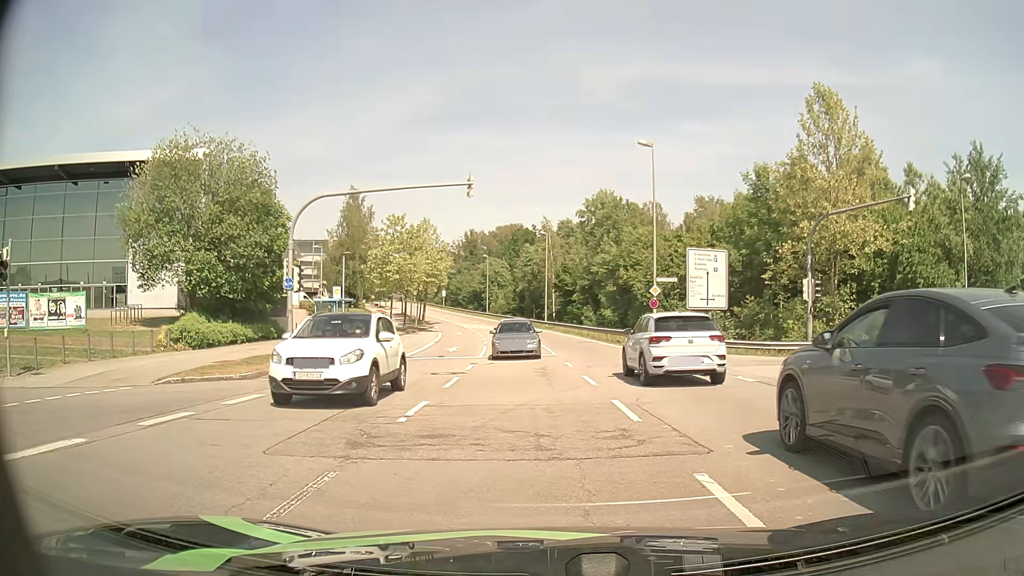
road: secondary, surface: asphalt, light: Day
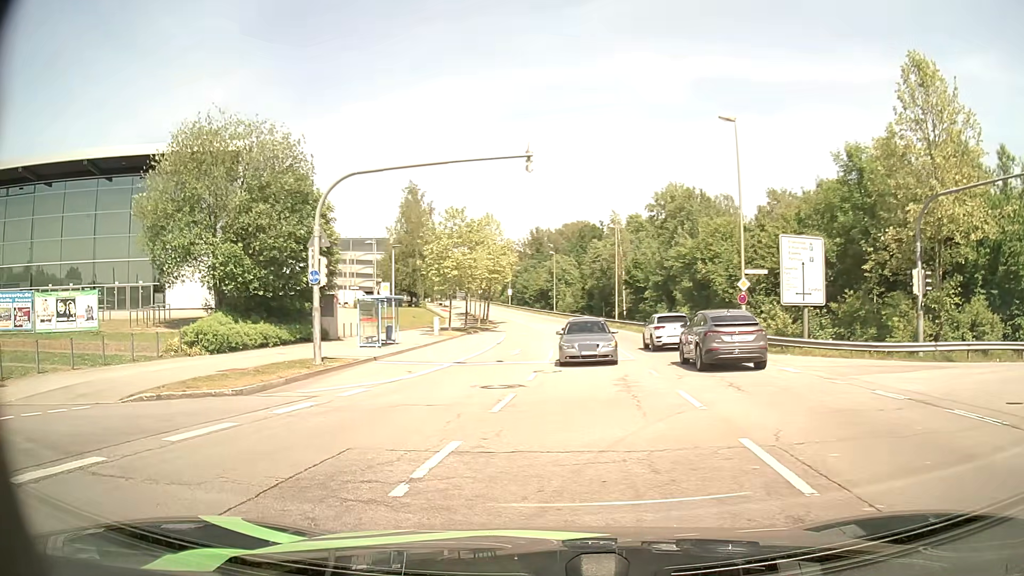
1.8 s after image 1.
(-0.2, +4.2) m; -7°
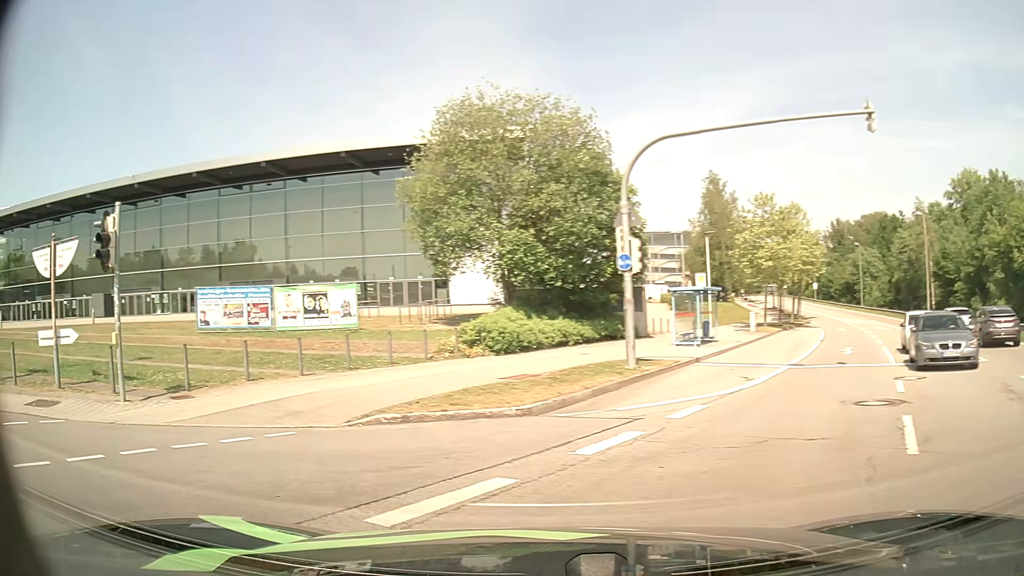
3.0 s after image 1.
(-0.7, +3.9) m; -25°
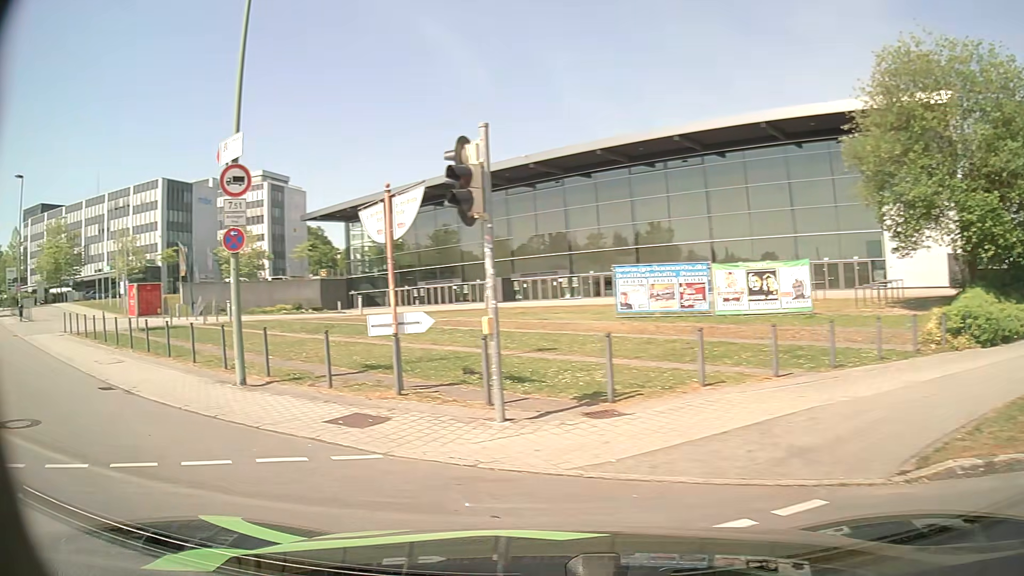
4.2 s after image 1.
(-1.3, +4.2) m; -36°
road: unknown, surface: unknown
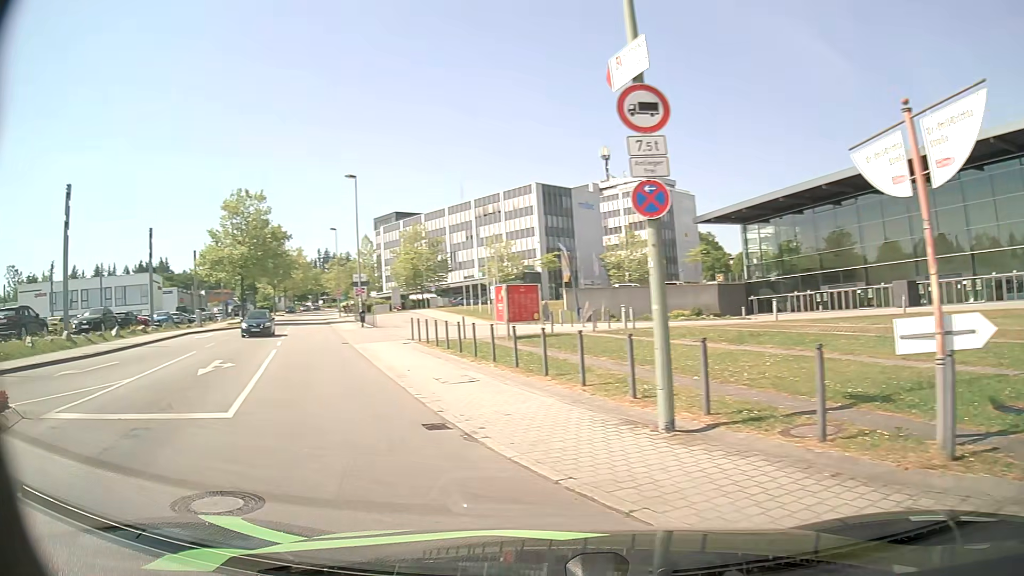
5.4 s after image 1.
(-1.2, +4.3) m; -32°
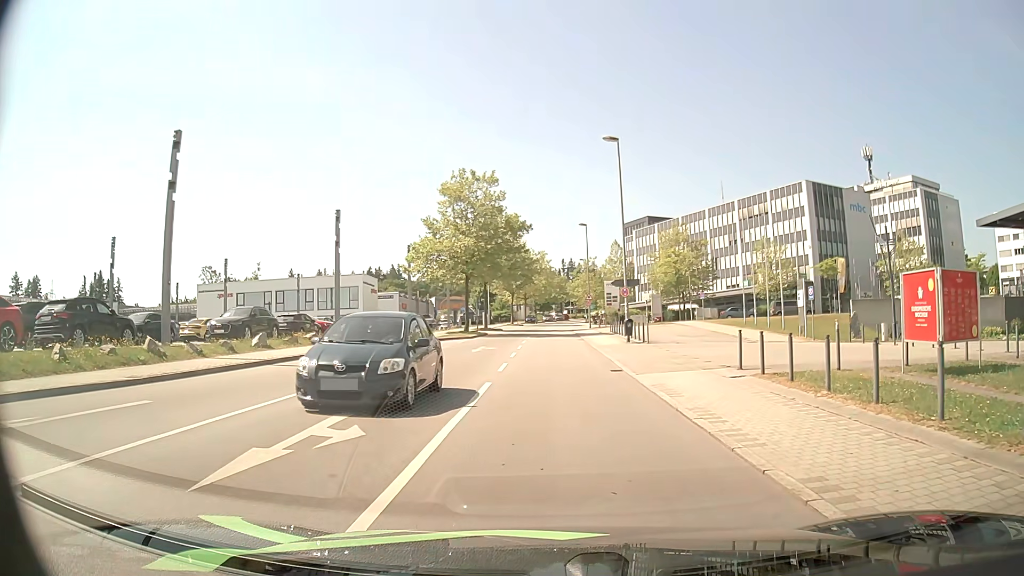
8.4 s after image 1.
(-3.7, +11.5) m; -22°
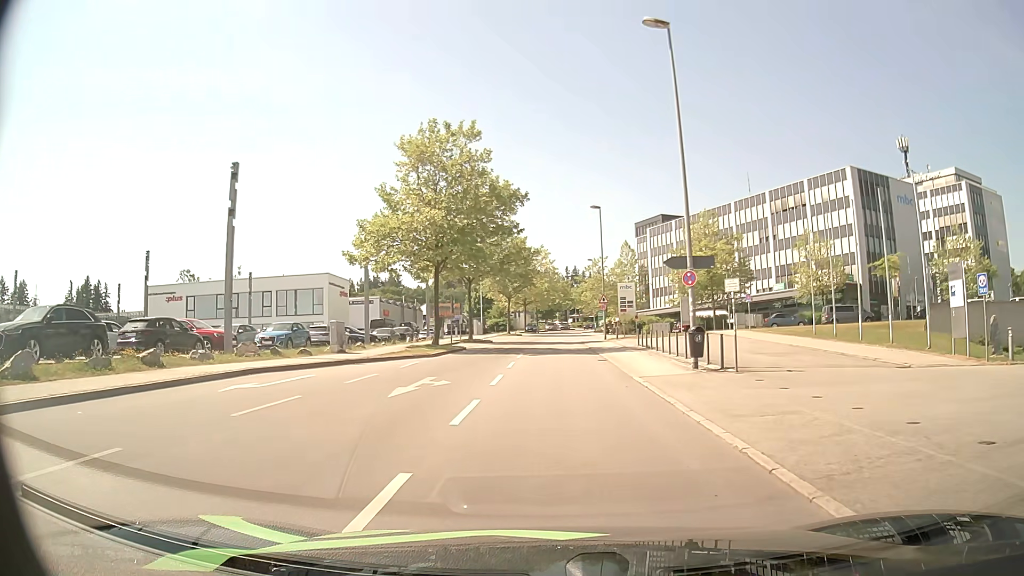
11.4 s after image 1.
(+0.3, +14.7) m; +1°
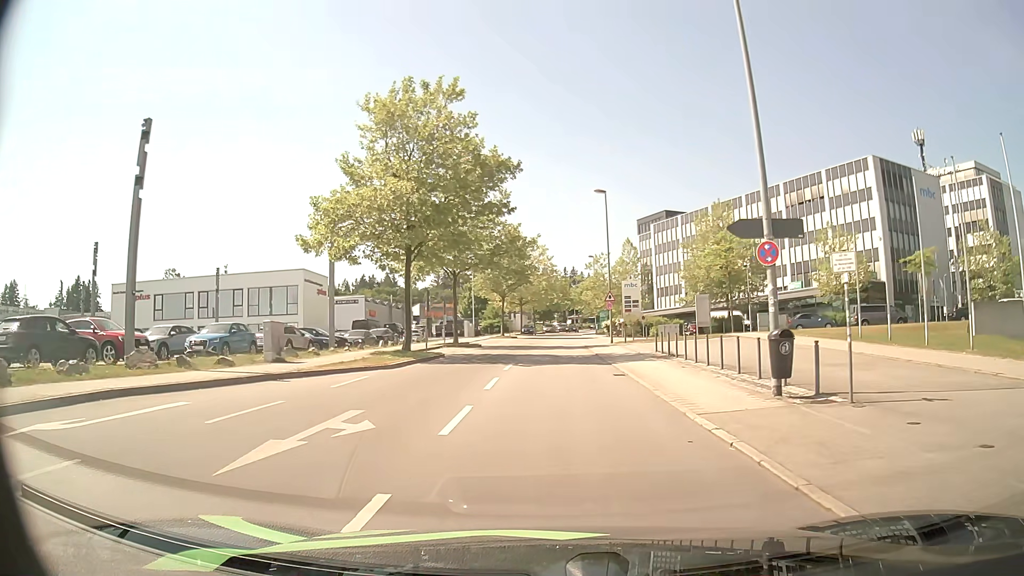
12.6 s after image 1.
(0.0, +6.8) m; +1°
